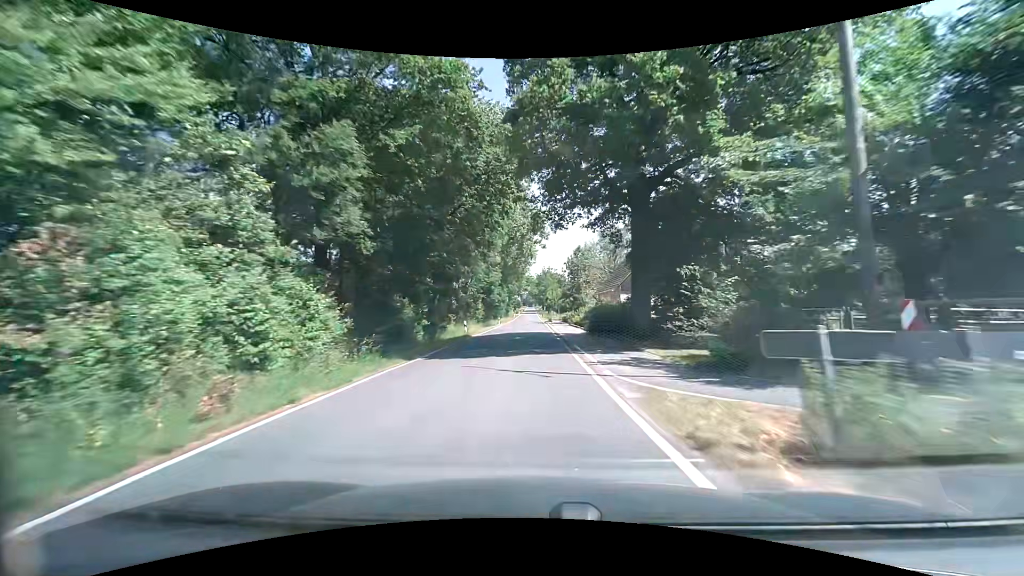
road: tertiary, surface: asphalt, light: Day
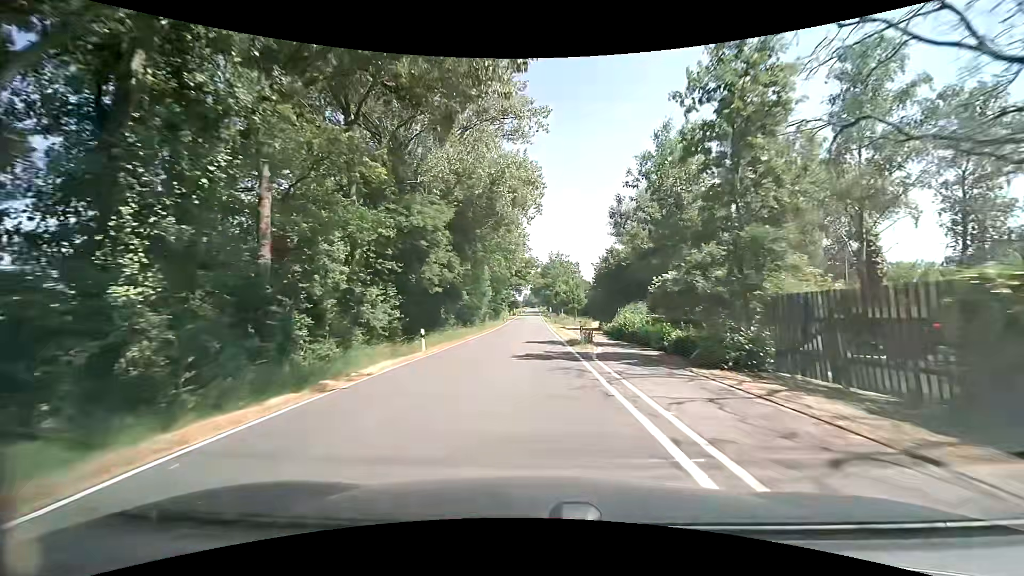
(-0.3, +51.7) m; 0°
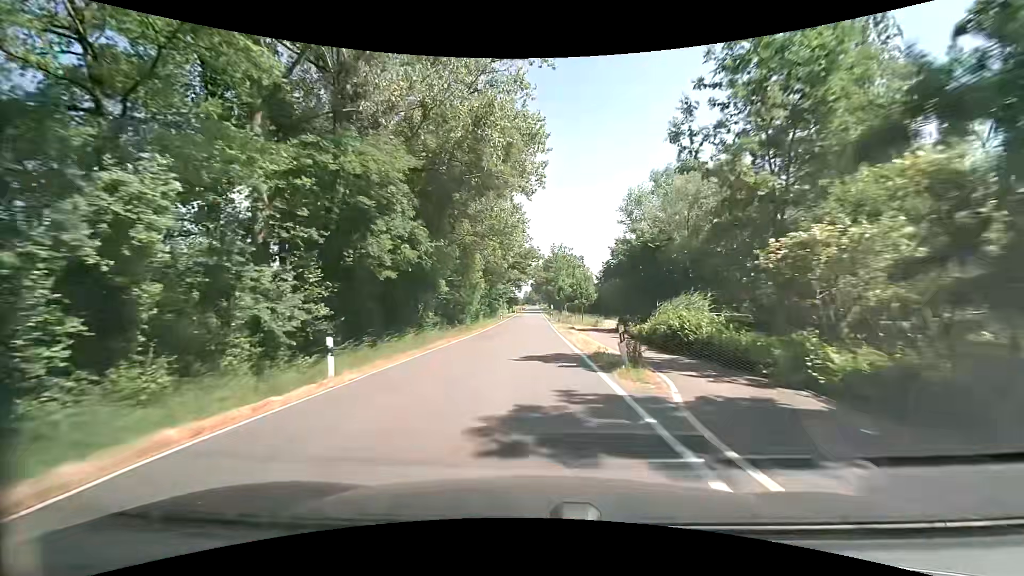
(-0.1, +10.6) m; -1°
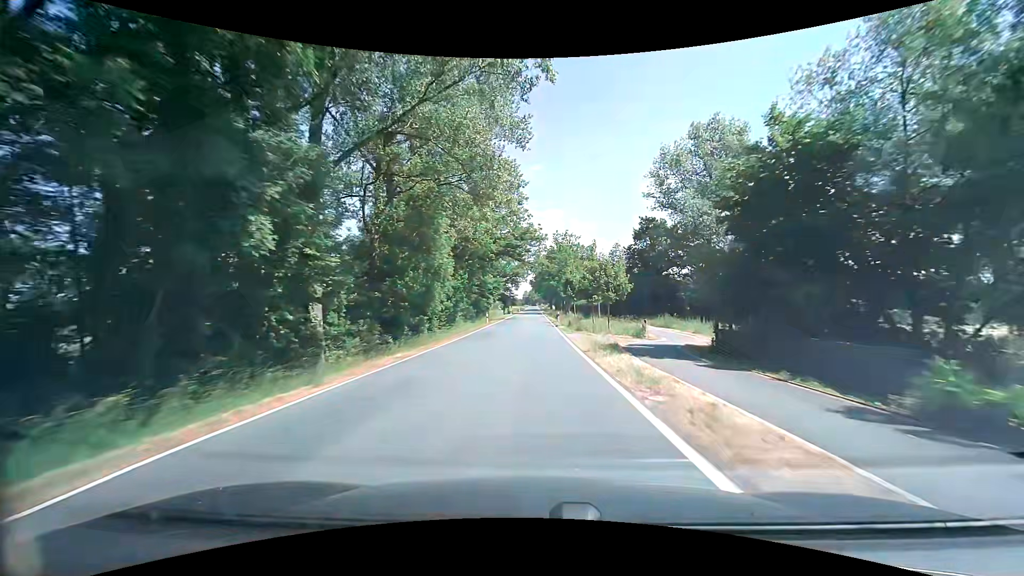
(+0.2, +21.4) m; 0°
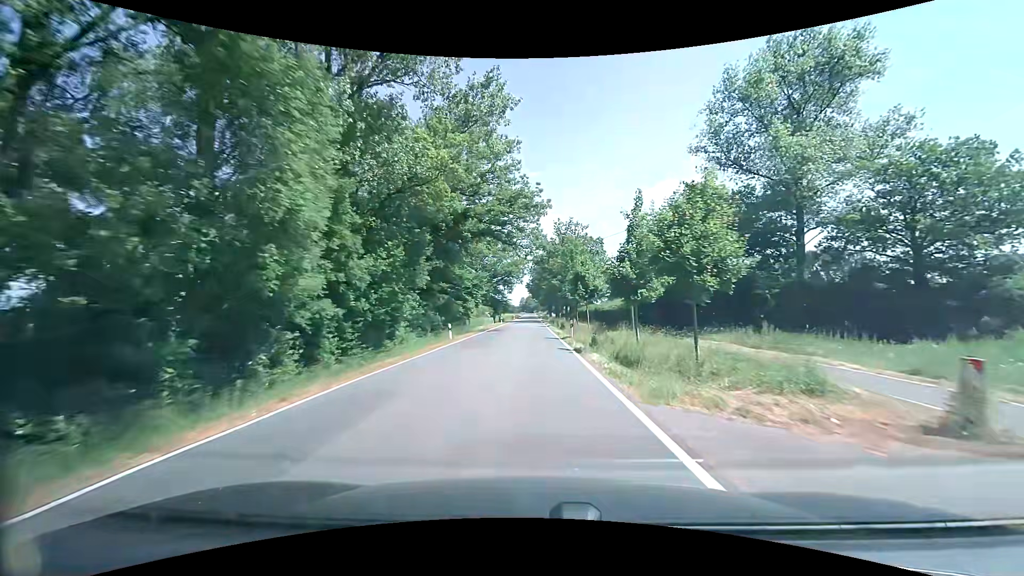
(+0.1, +21.6) m; 0°
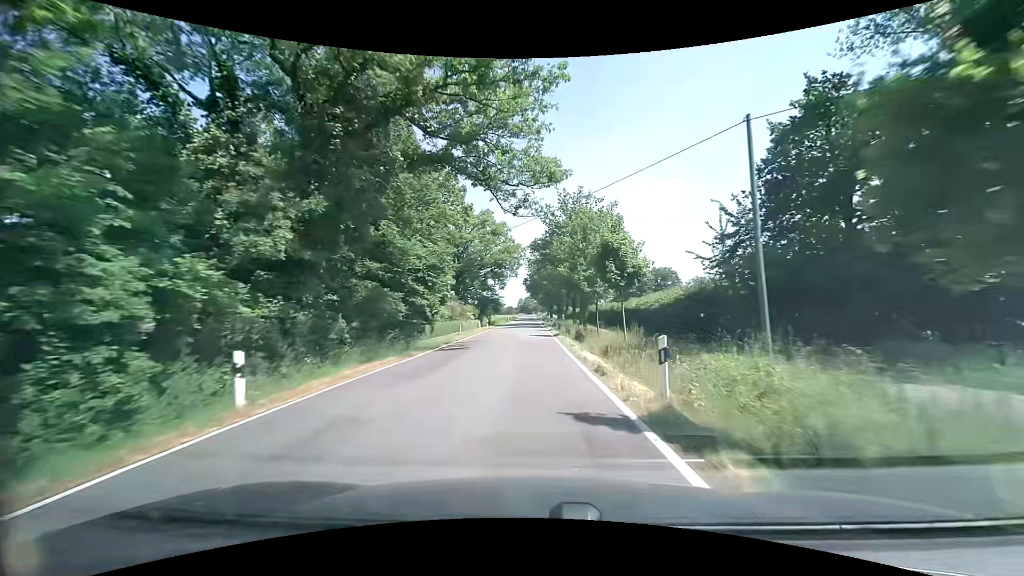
(+0.1, +21.7) m; 0°
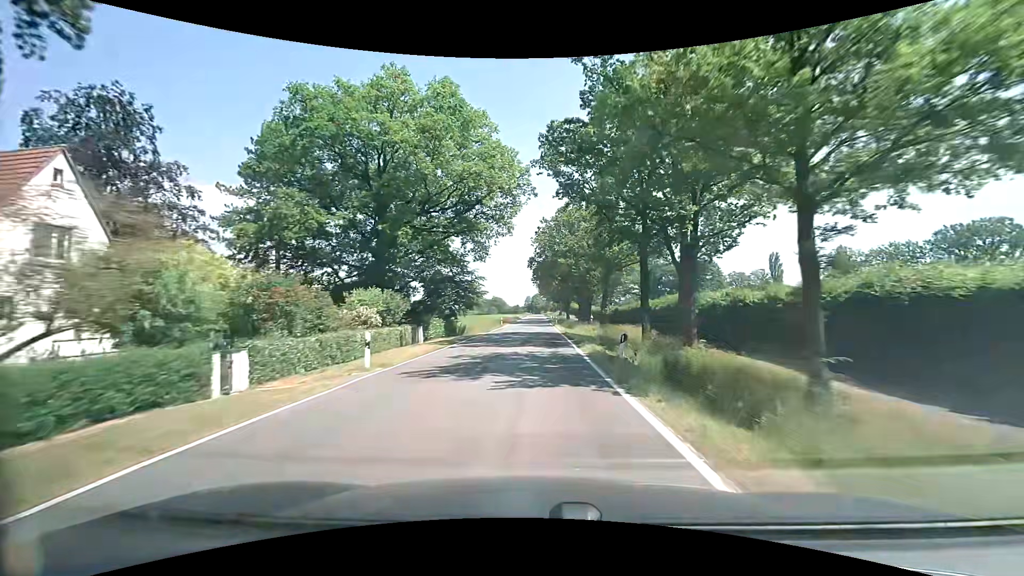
(+0.1, +43.6) m; 0°
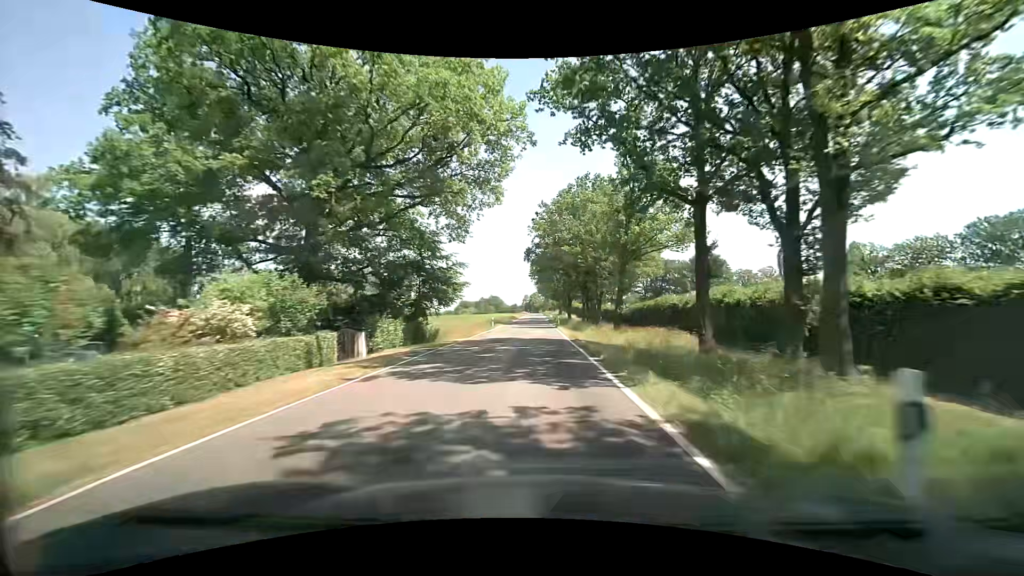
(0.0, +10.9) m; 0°
(0, +10) (0, +20) (0, +30) (0, +40) (+1, +50) (+1, +60) (+1, +70) (+1, +80) (+1, +90) (+1, +100) m
